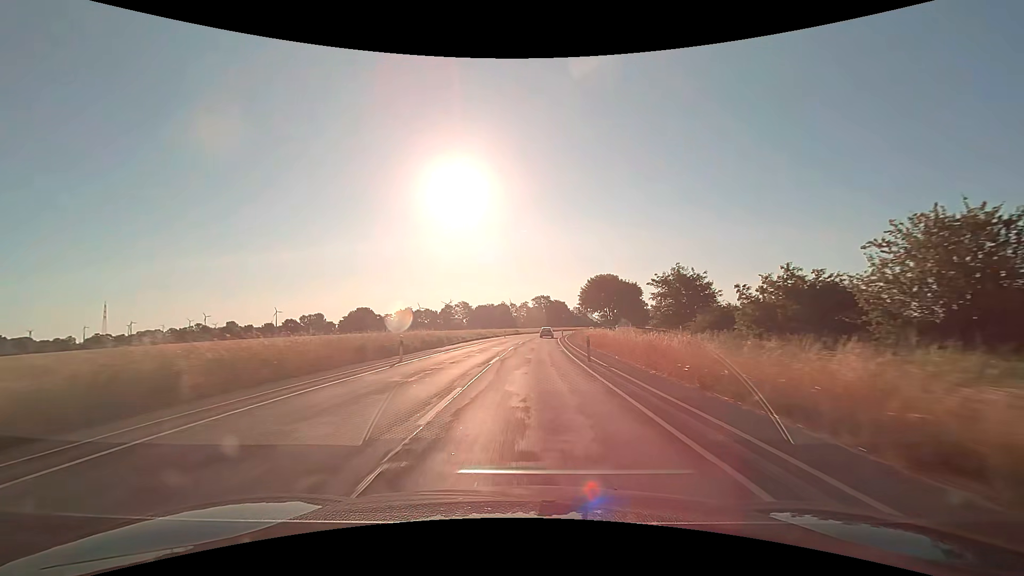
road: secondary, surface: asphalt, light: Day
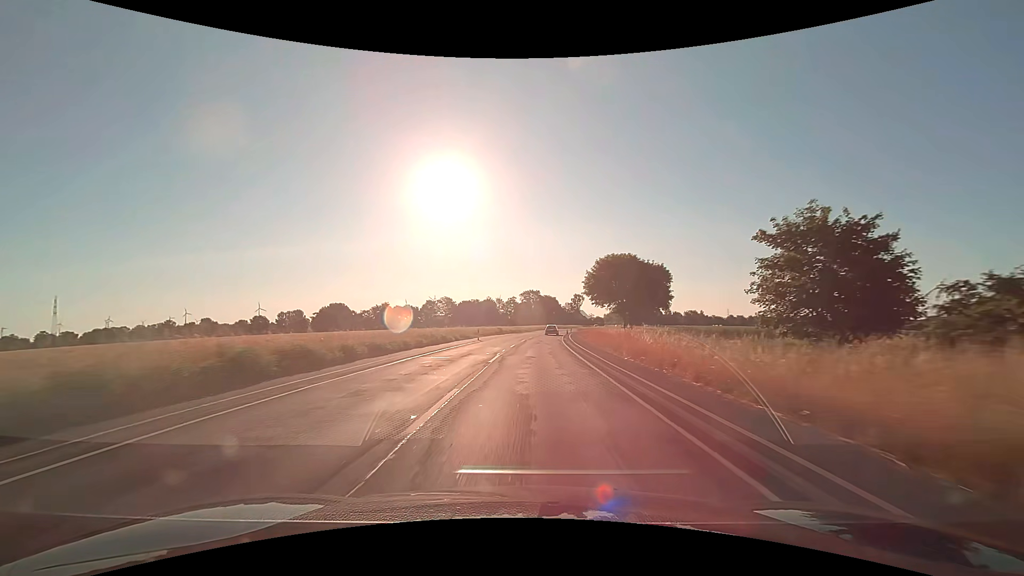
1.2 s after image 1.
(+0.3, +25.1) m; +1°
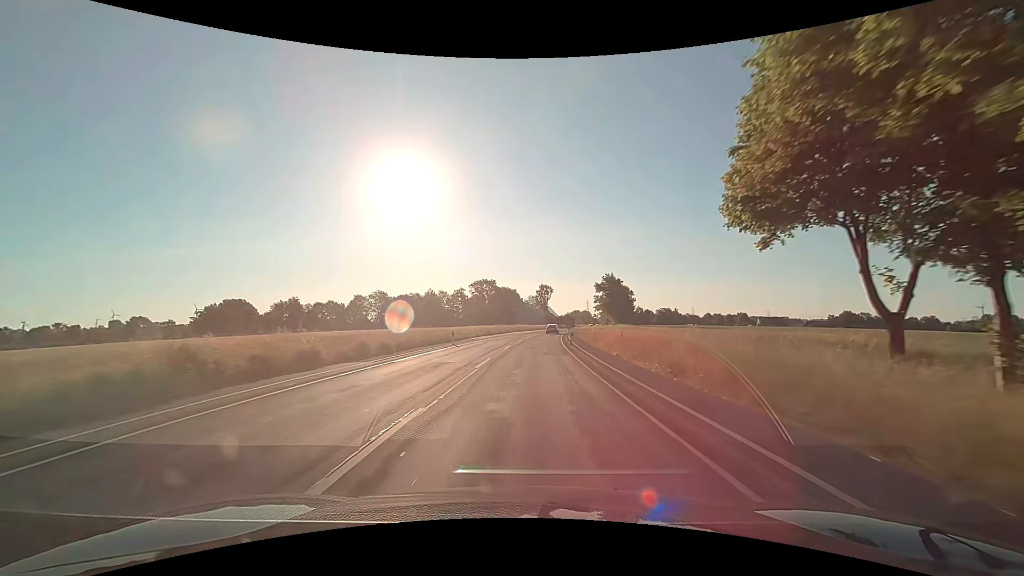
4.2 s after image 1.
(+2.8, +62.5) m; +5°
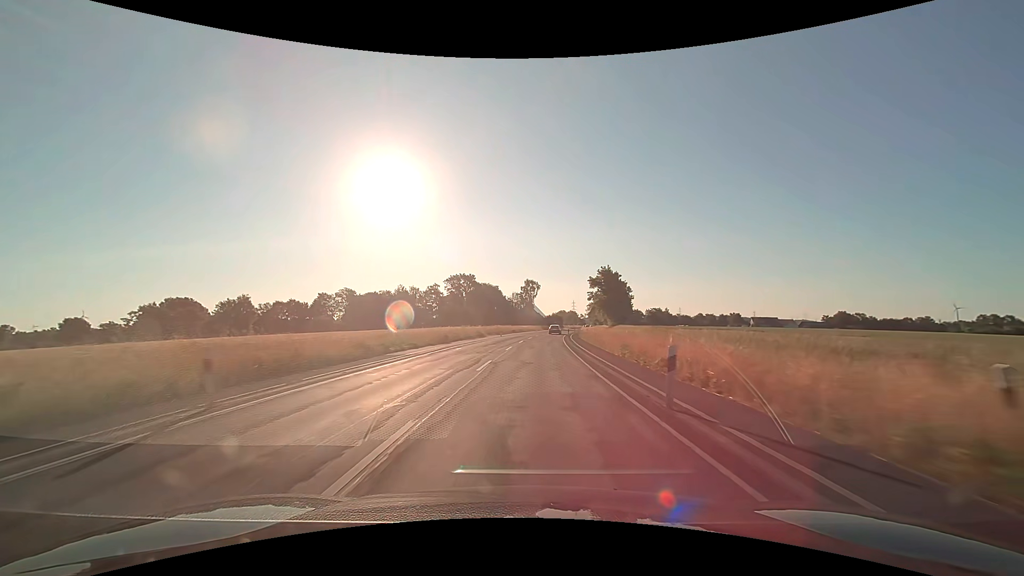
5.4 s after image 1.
(+0.4, +25.0) m; +2°
